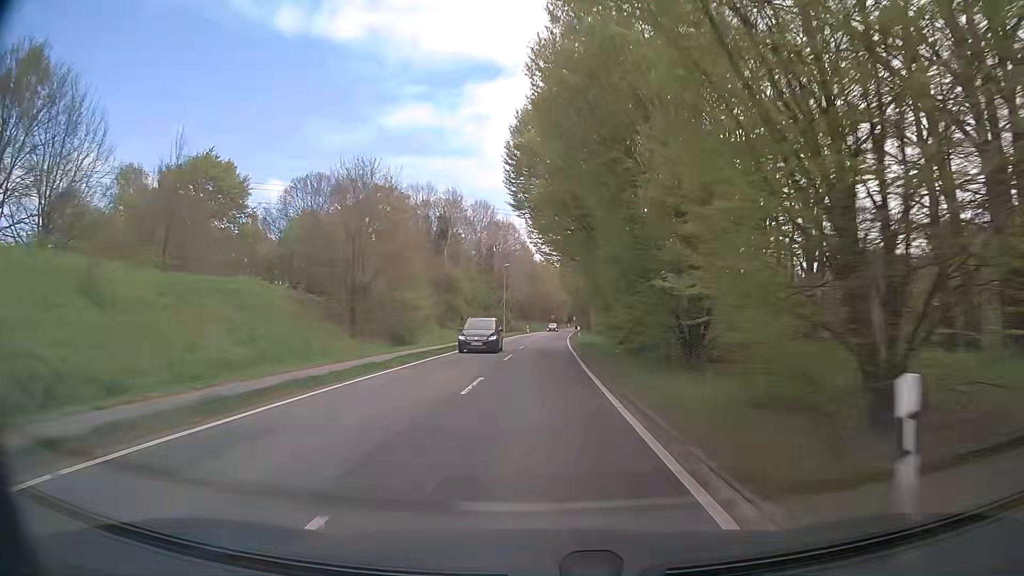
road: tertiary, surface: asphalt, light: Day
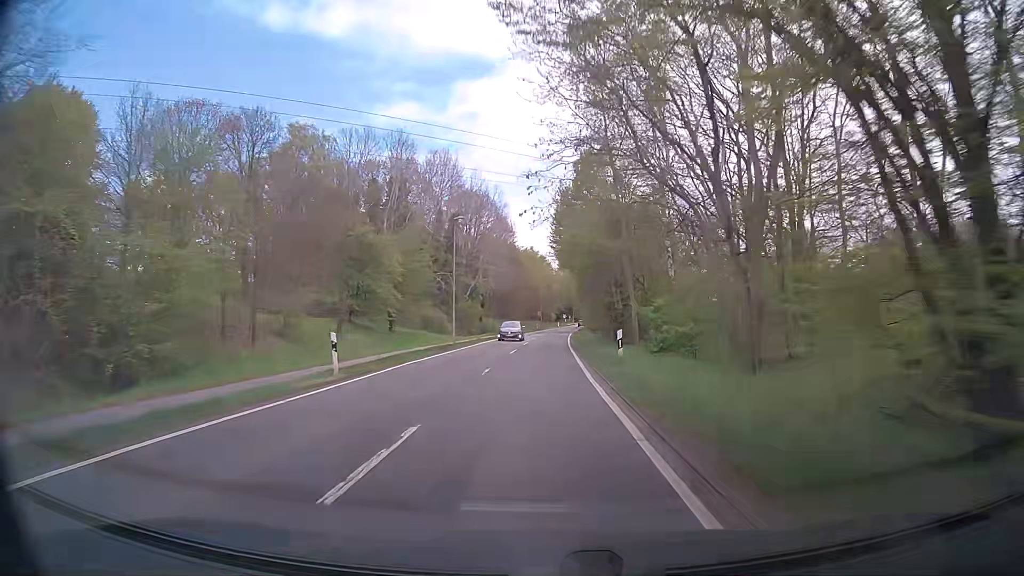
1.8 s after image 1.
(+0.5, +32.2) m; +2°
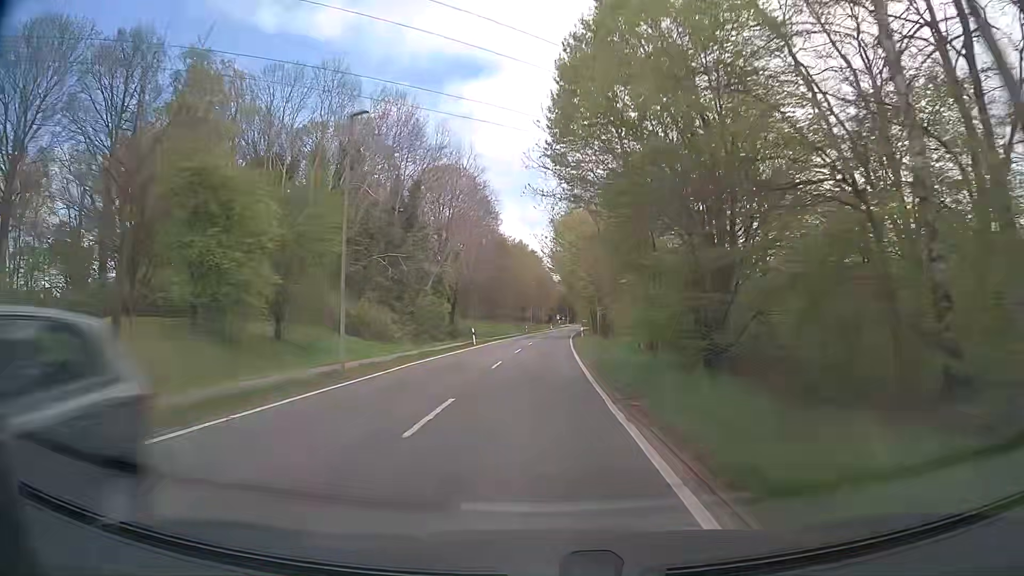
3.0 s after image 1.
(+0.1, +21.5) m; 0°
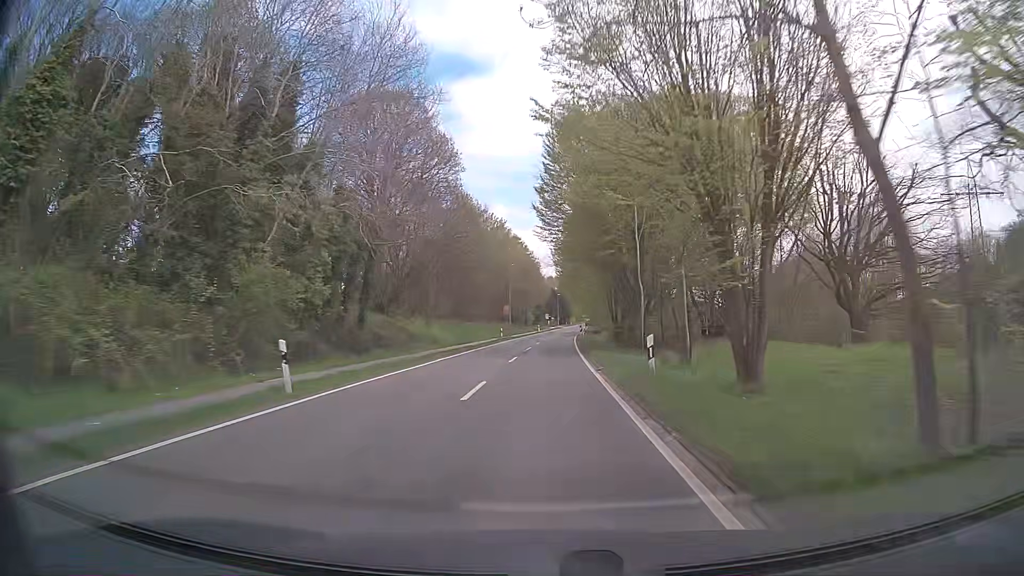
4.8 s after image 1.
(+0.4, +32.2) m; +1°
(0, +10) (0, +20) (0, +30) (+1, +40) (+1, +50) (+1, +60) (+2, +70) (+2, +80) (+3, +90) (+4, +100) m
